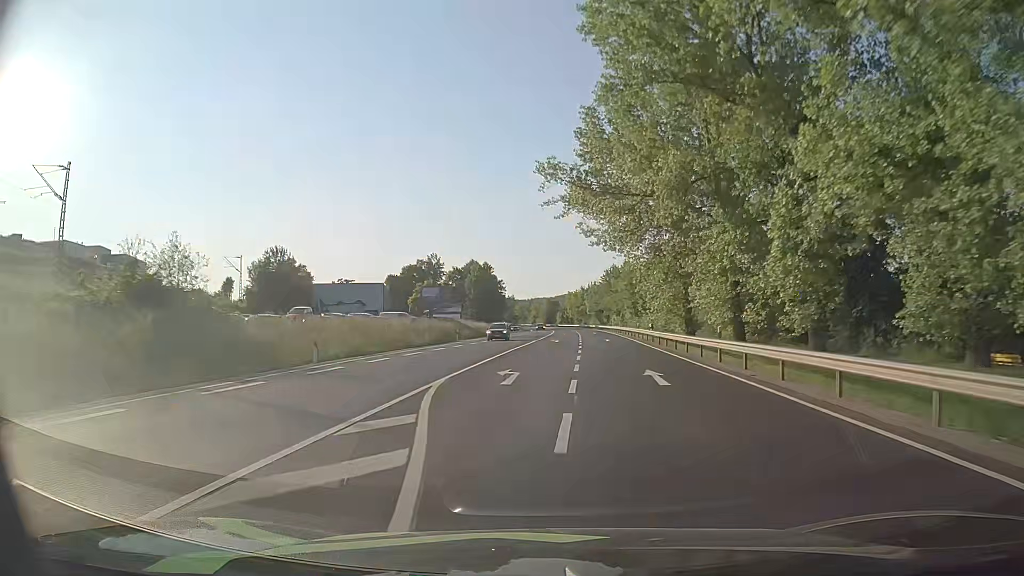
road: primary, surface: asphalt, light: Day
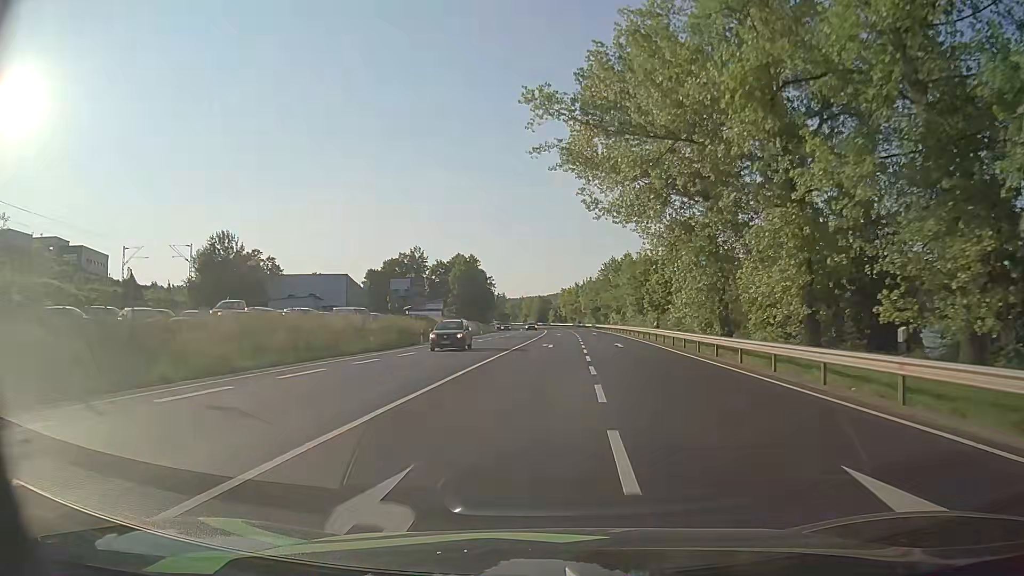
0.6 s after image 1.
(+0.1, +13.7) m; +1°
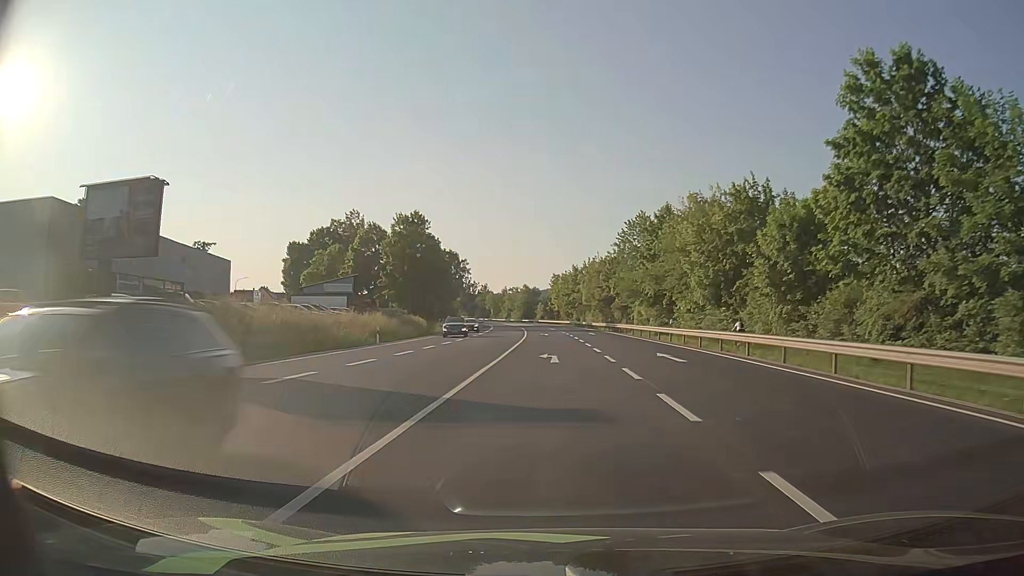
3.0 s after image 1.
(+0.7, +50.2) m; +1°
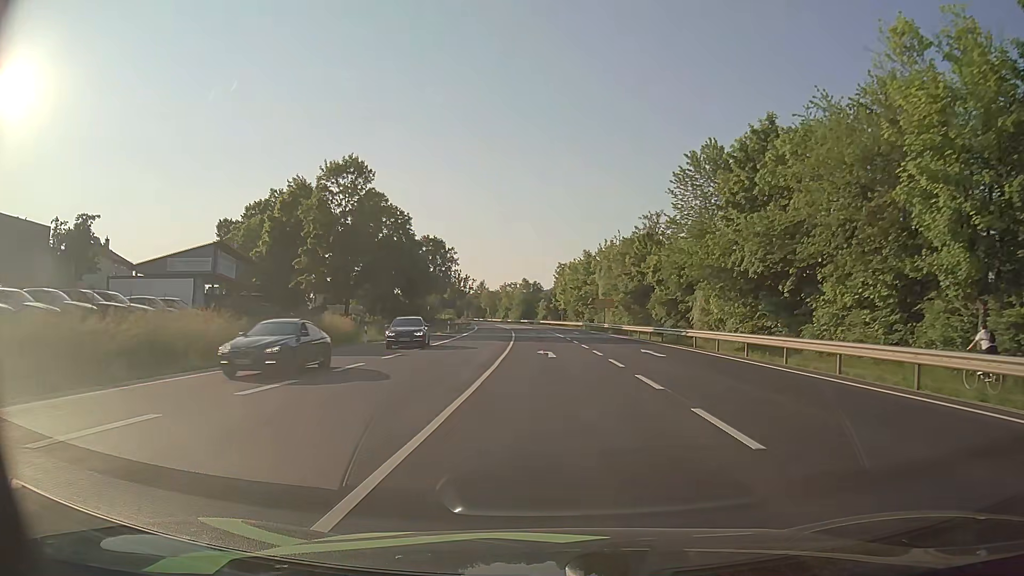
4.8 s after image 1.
(-0.1, +31.4) m; 0°
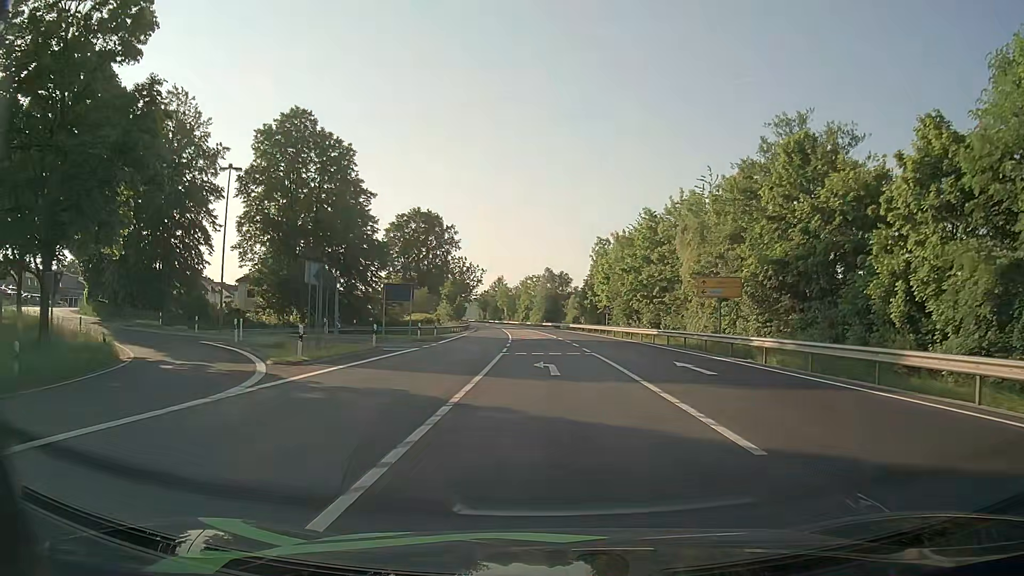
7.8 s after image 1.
(-0.6, +41.4) m; -2°
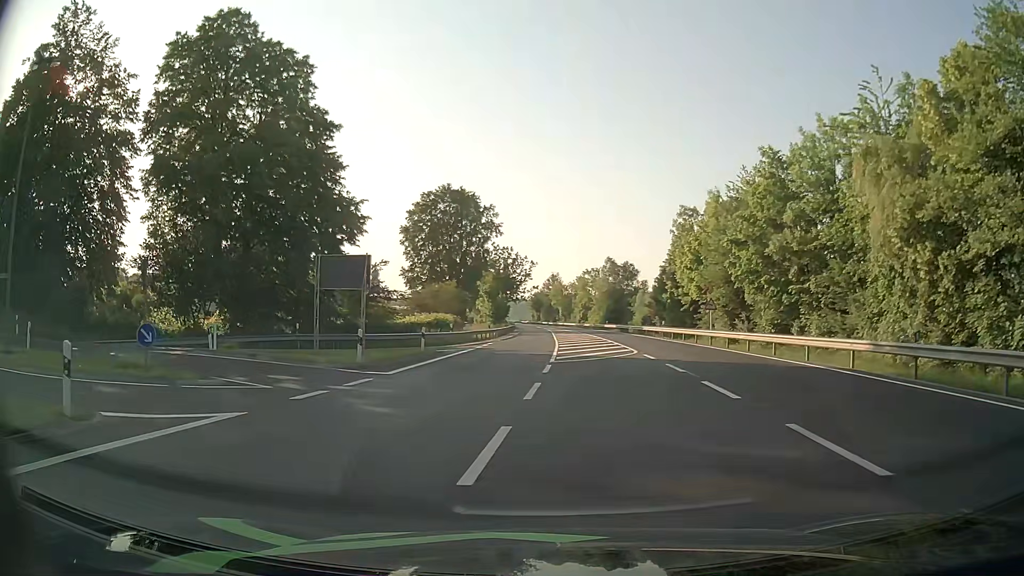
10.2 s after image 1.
(-0.5, +22.4) m; -5°
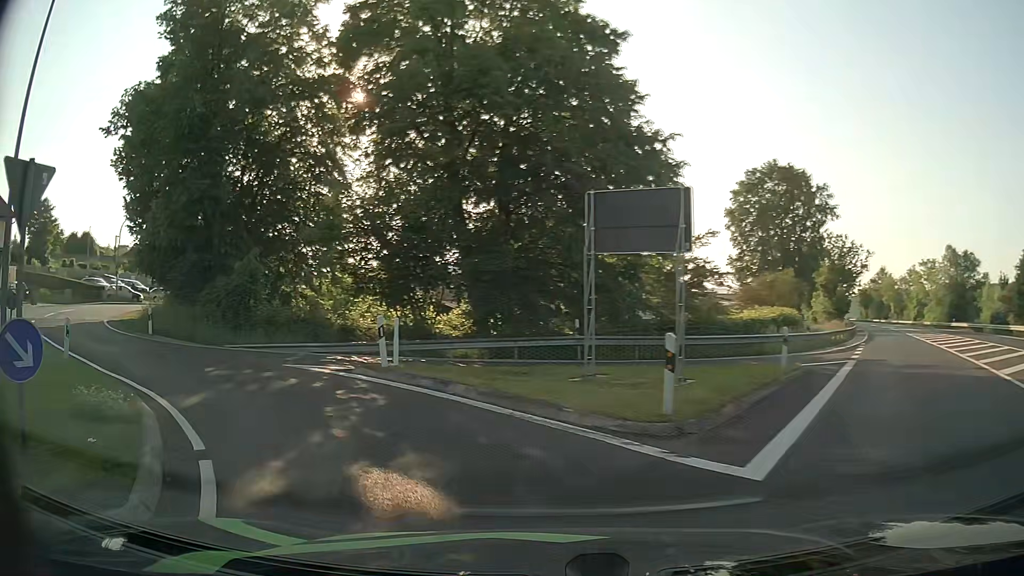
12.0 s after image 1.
(-2.6, +12.3) m; -28°
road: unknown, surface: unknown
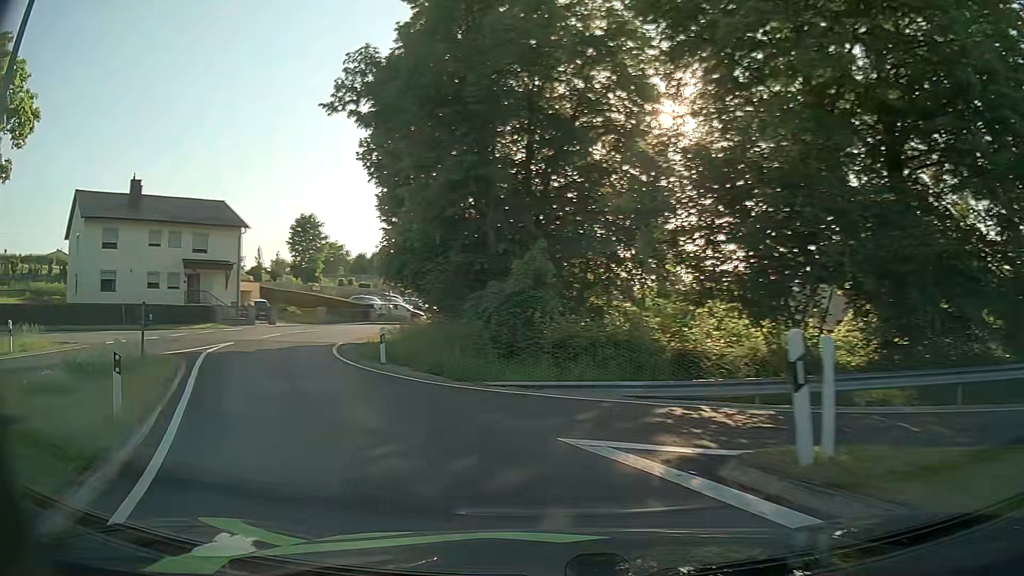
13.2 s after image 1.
(-2.0, +8.7) m; -27°
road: unclassified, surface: asphalt
(-2, +10) (-6, +19) (-9, +28) (-9, +38) (-5, +47) (+2, +55) (+9, +62) (+16, +69) (+23, +76) (+30, +83) m
